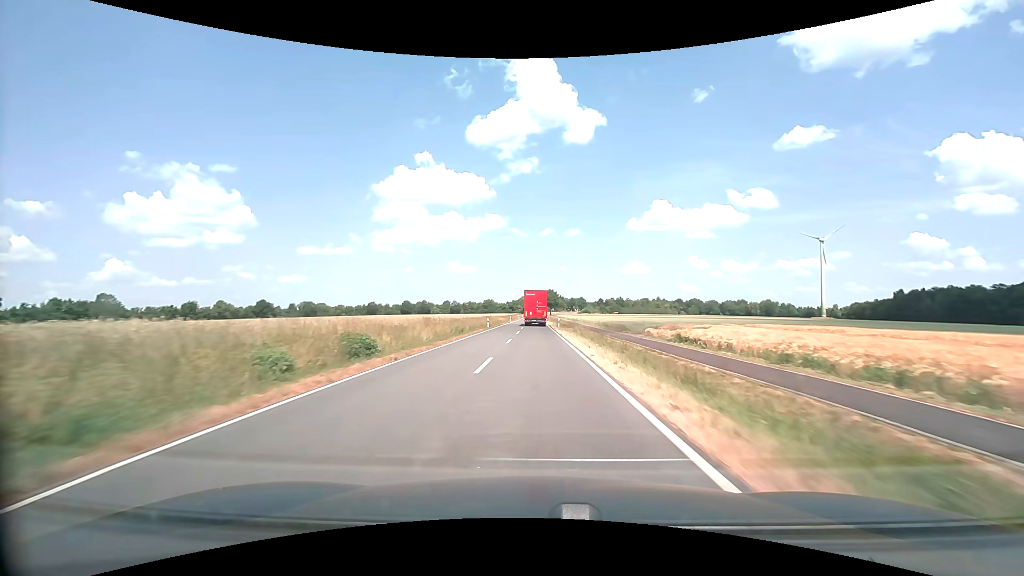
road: secondary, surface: asphalt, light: Day
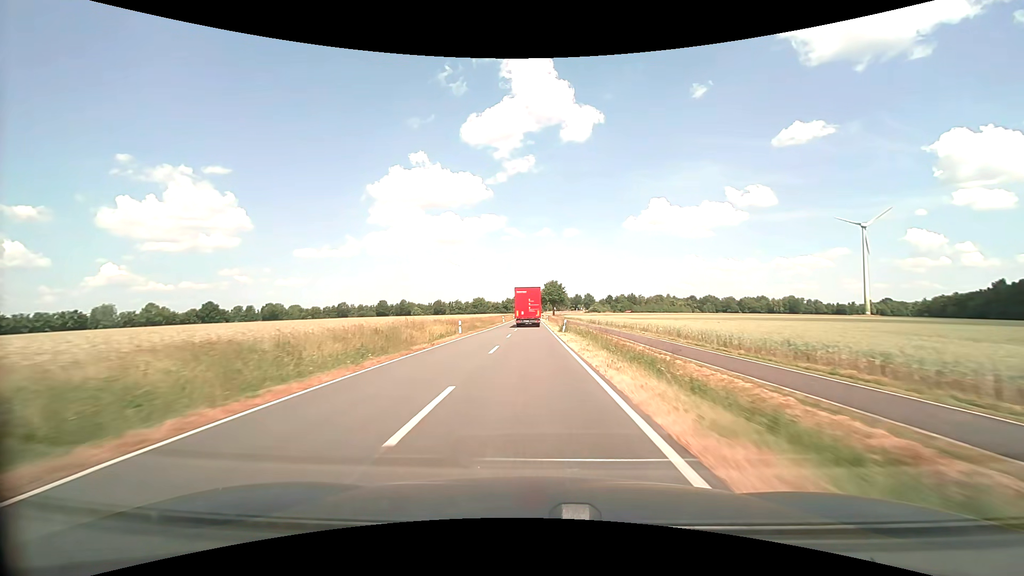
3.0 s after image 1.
(+0.3, +66.3) m; 0°
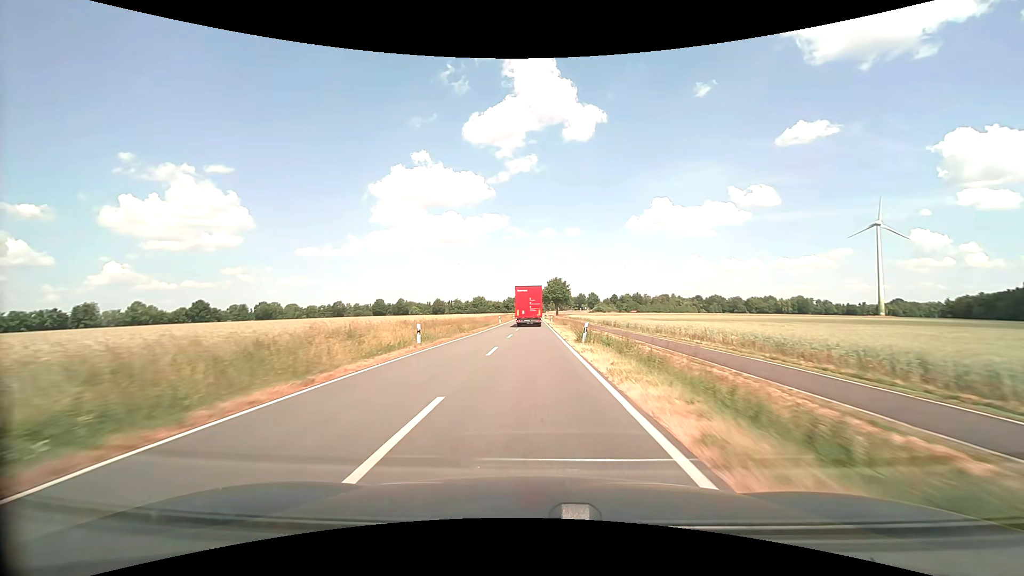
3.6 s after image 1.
(0.0, +13.2) m; 0°
(0, +10) (0, +20) (0, +30) (0, +40) (0, +50) (0, +60) (0, +70) (0, +80) (0, +90) (0, +100) m
